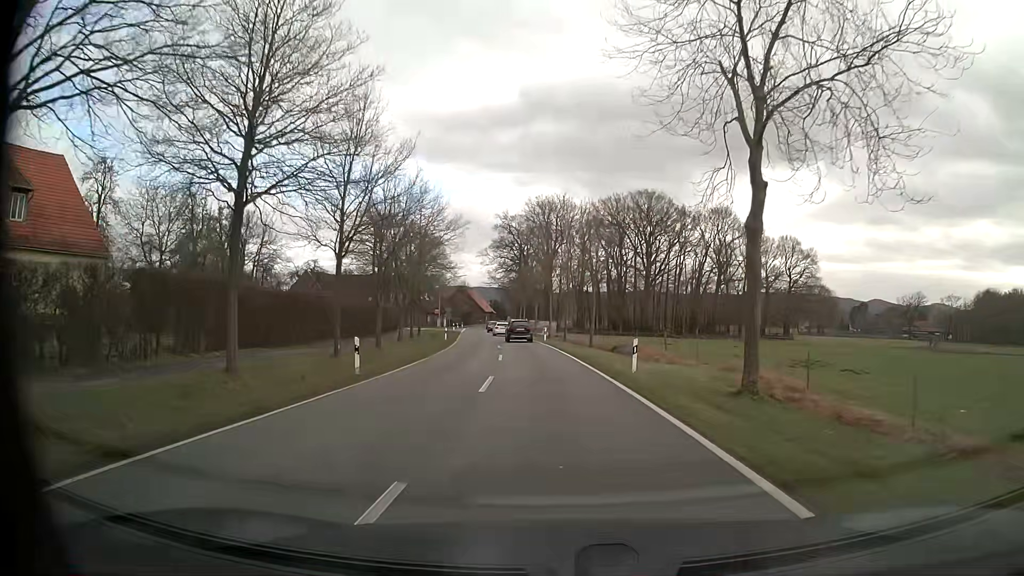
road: tertiary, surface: asphalt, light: Day
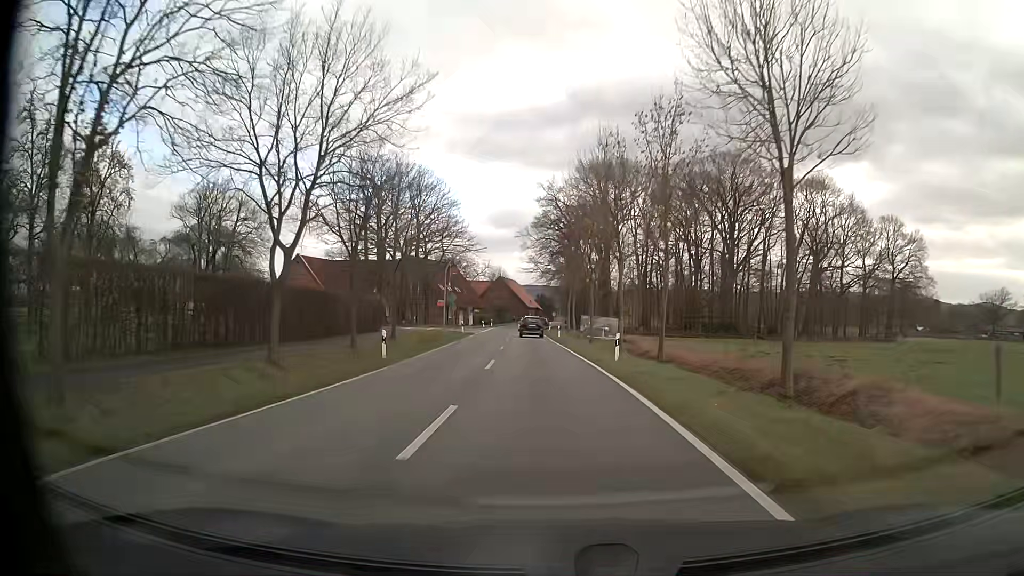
(-1.0, +31.8) m; -4°
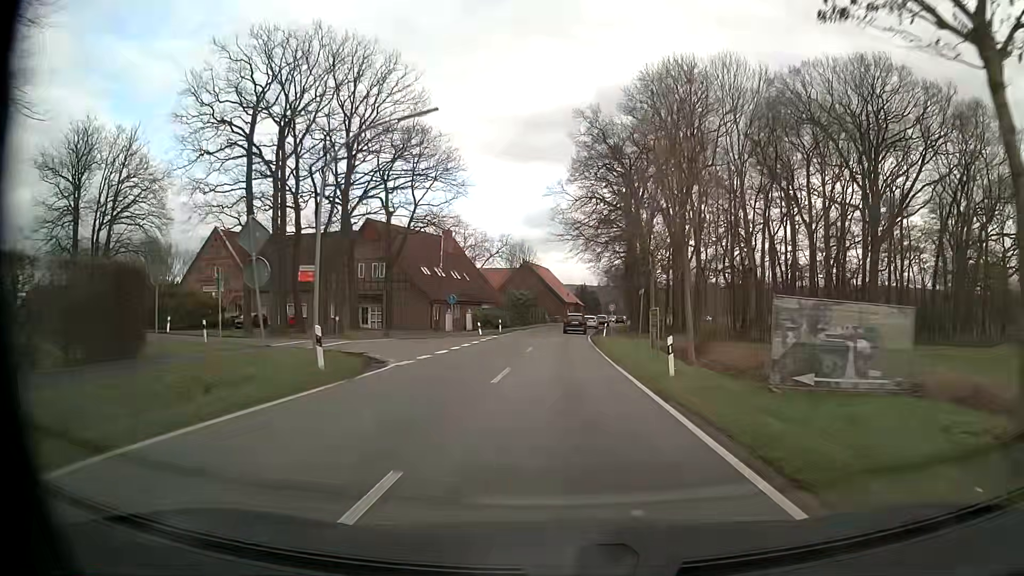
(-1.6, +40.9) m; -3°
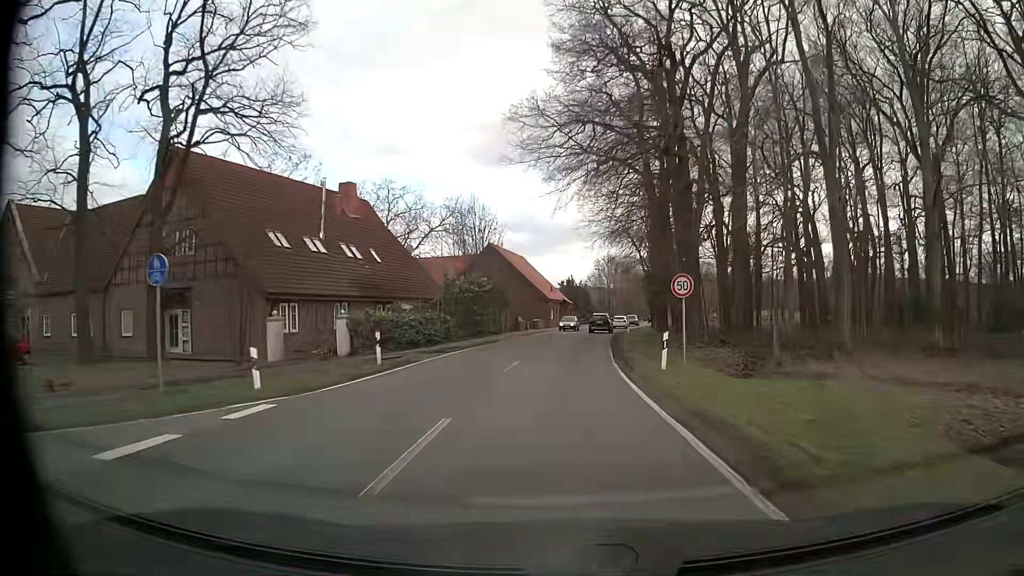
(+0.2, +33.1) m; +1°
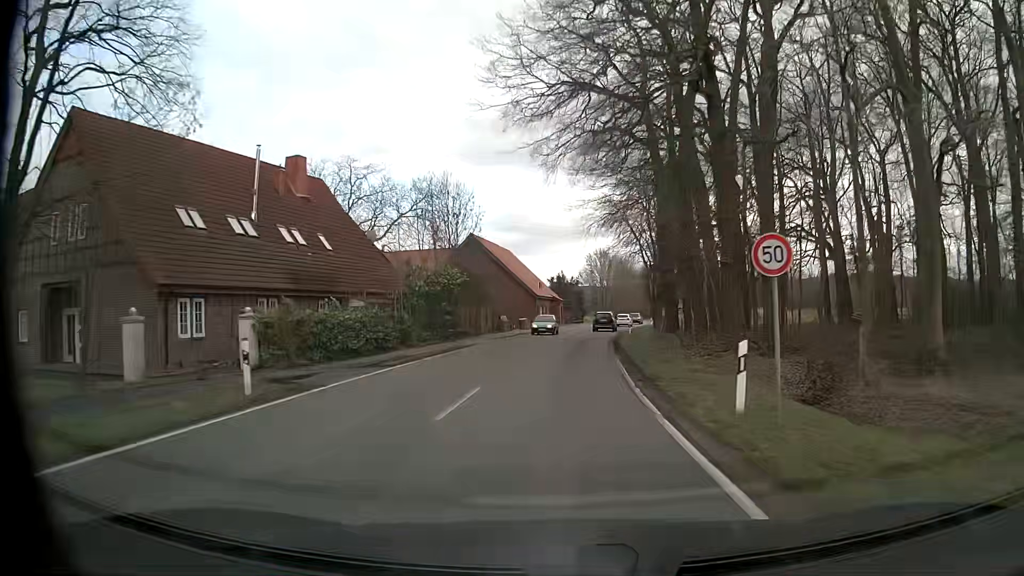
(+0.1, +8.3) m; +1°
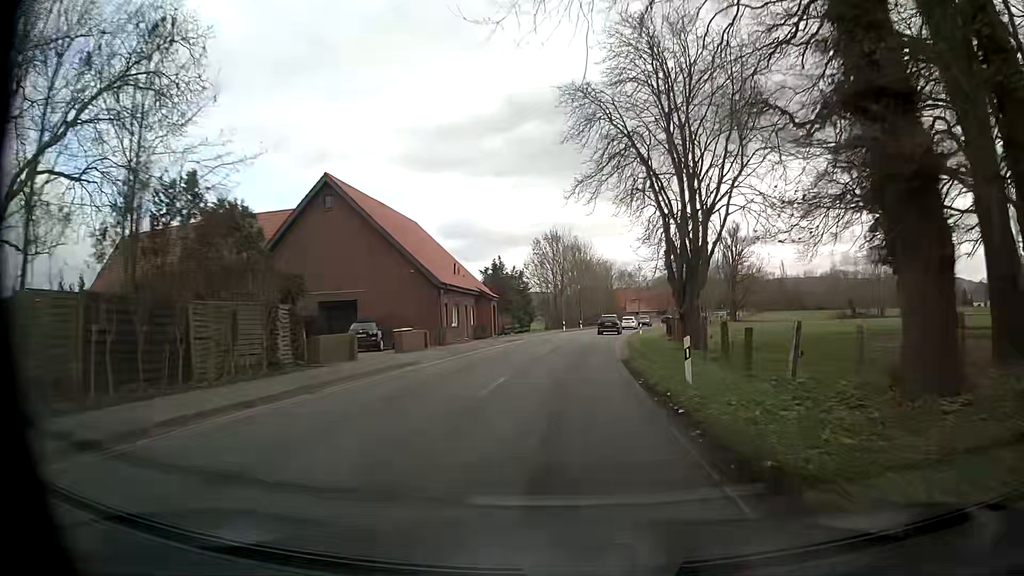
(+1.1, +33.4) m; +4°
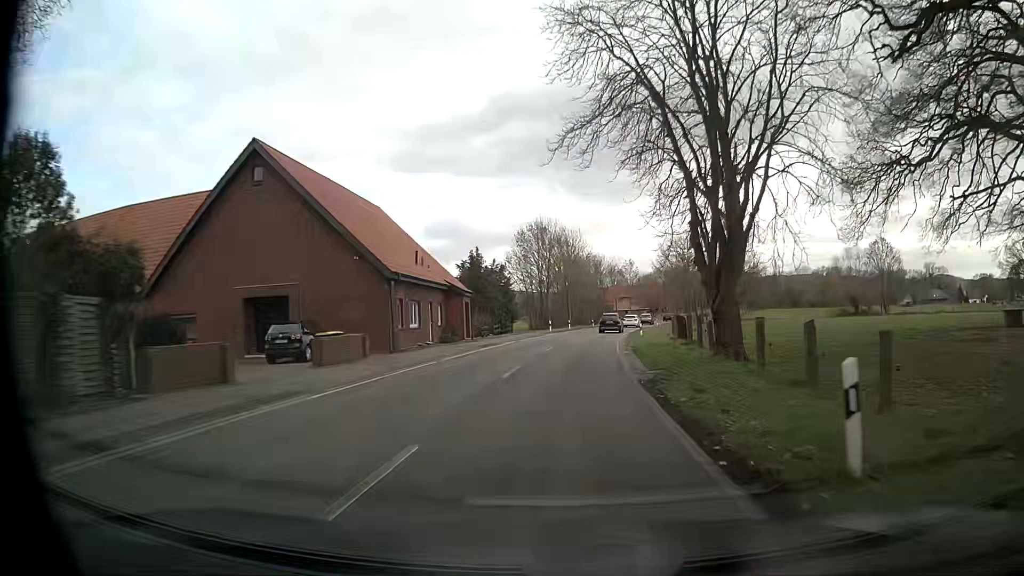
(+0.1, +8.4) m; +1°
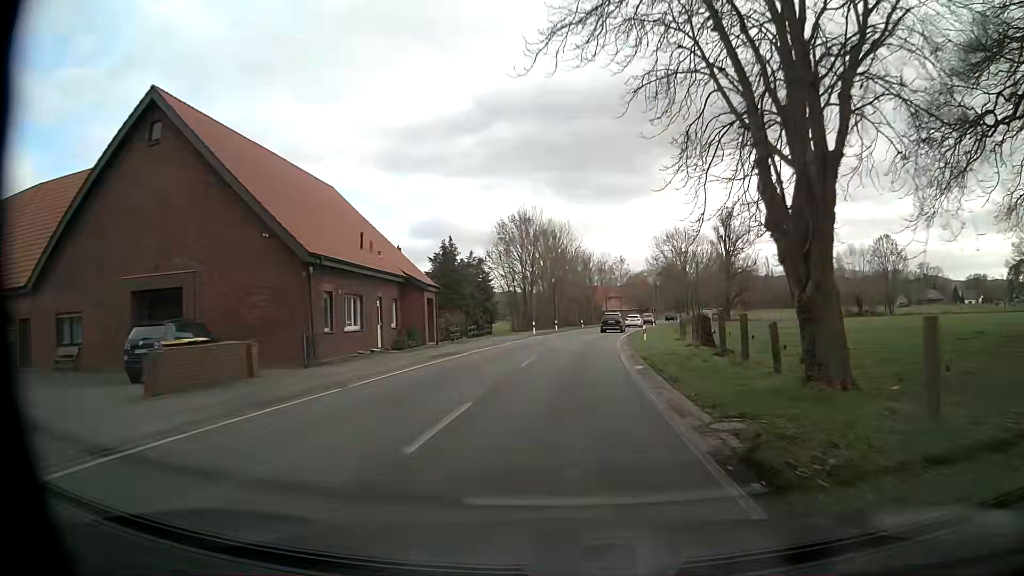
(+0.1, +8.5) m; +1°
(0, +10) (+1, +20) (+1, +30) (+2, +40) (+3, +50) (+5, +60) (+7, +70) (+9, +79) (+11, +89) (+14, +99) m
